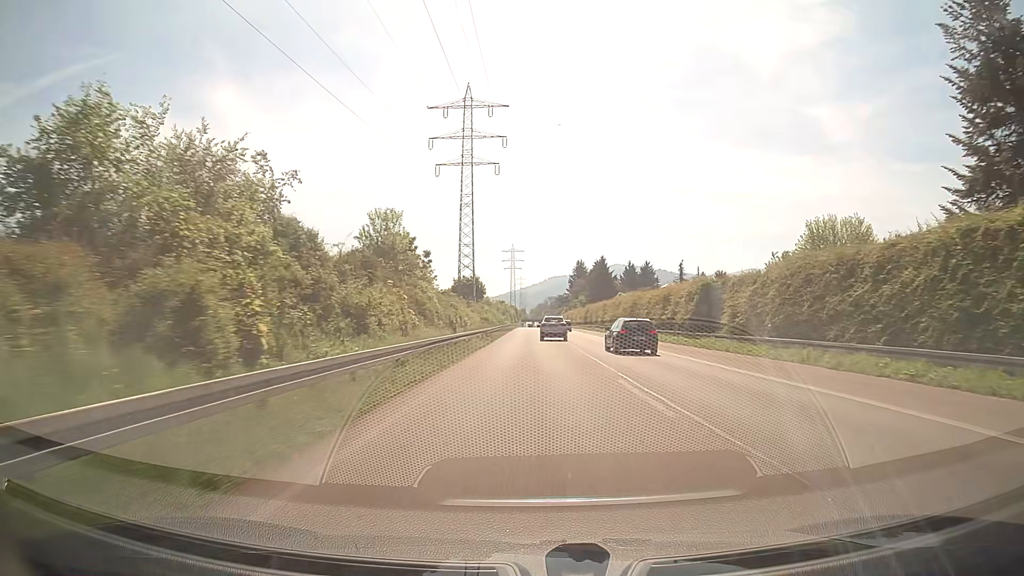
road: trunk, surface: asphalt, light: Day
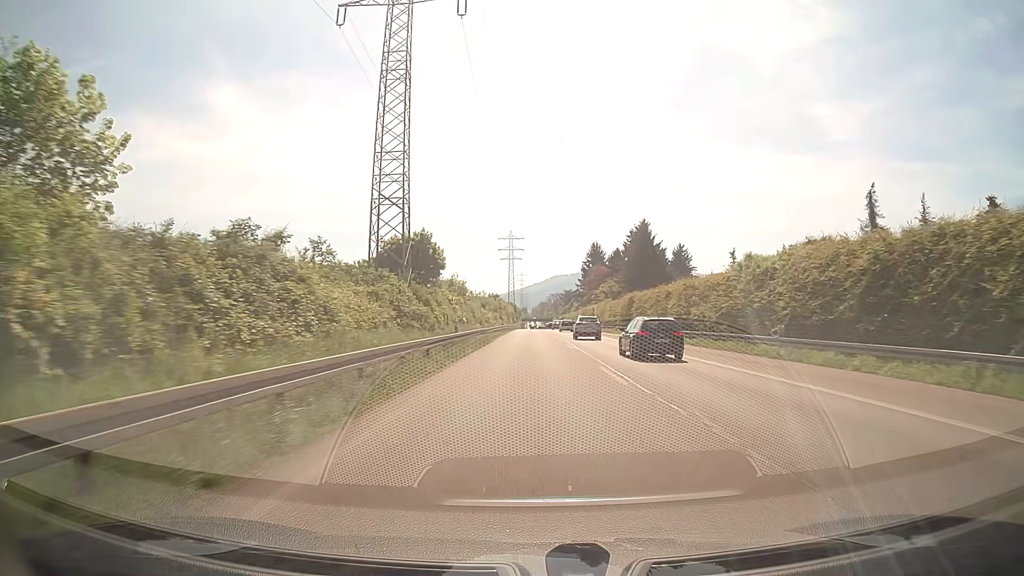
(0.0, +49.9) m; 0°
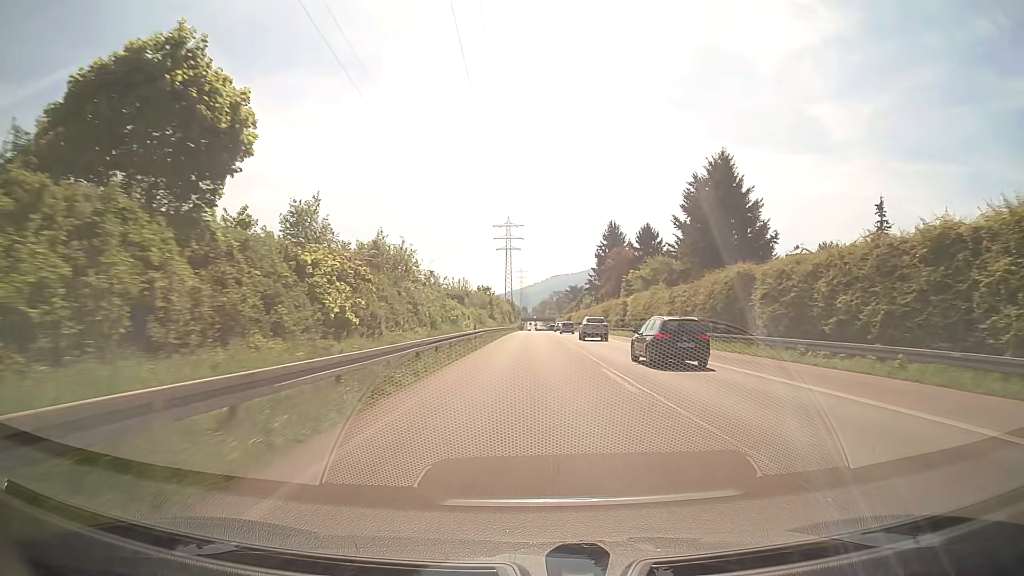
(0.0, +37.5) m; 0°
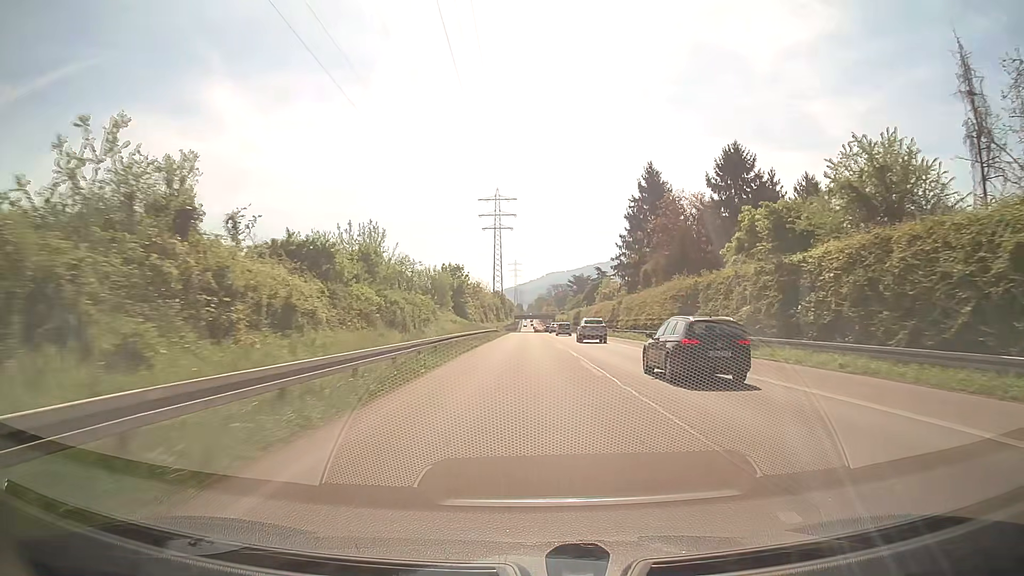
(+0.2, +50.0) m; 0°
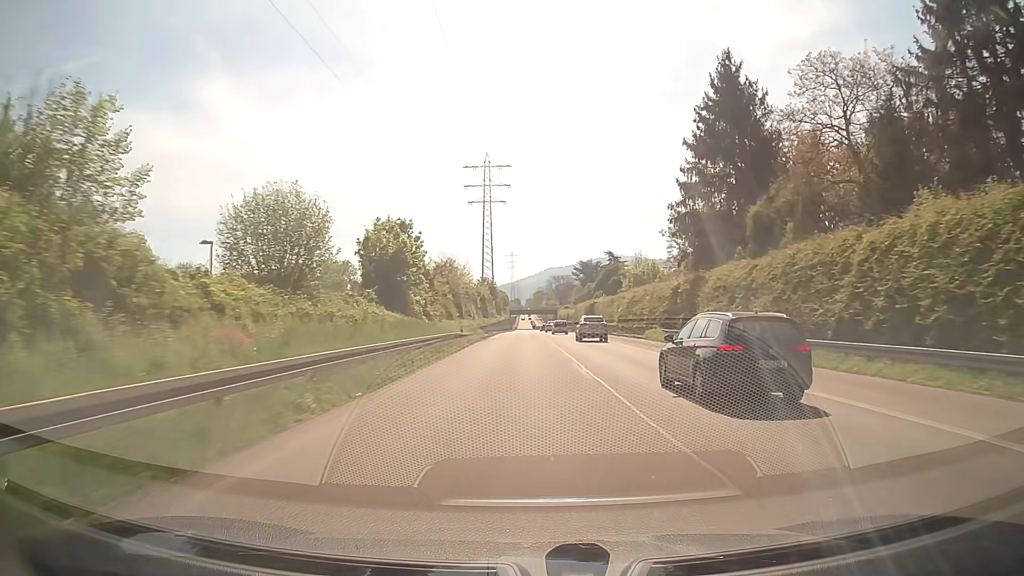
(0.0, +37.6) m; 0°
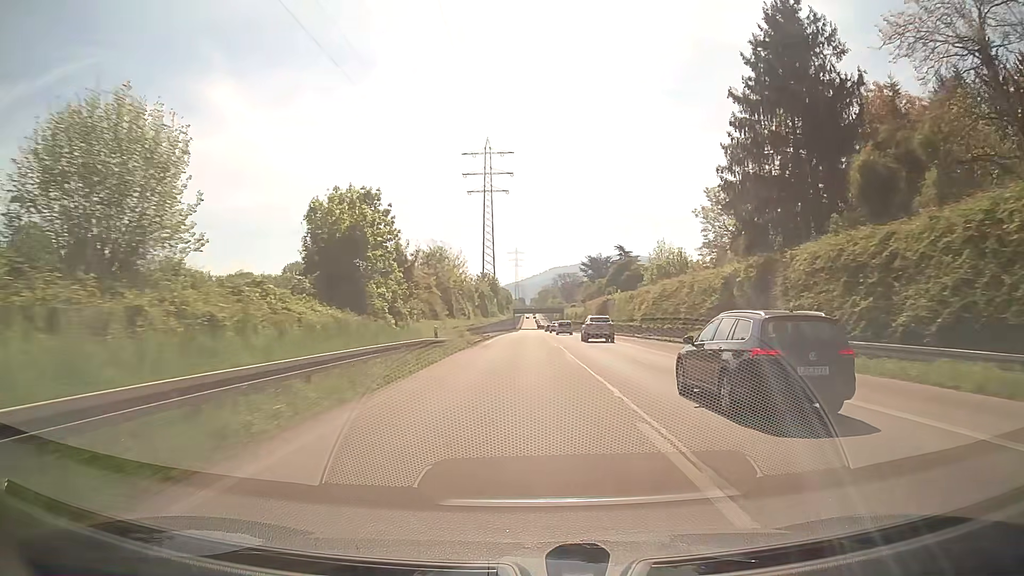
(0.0, +12.6) m; 0°
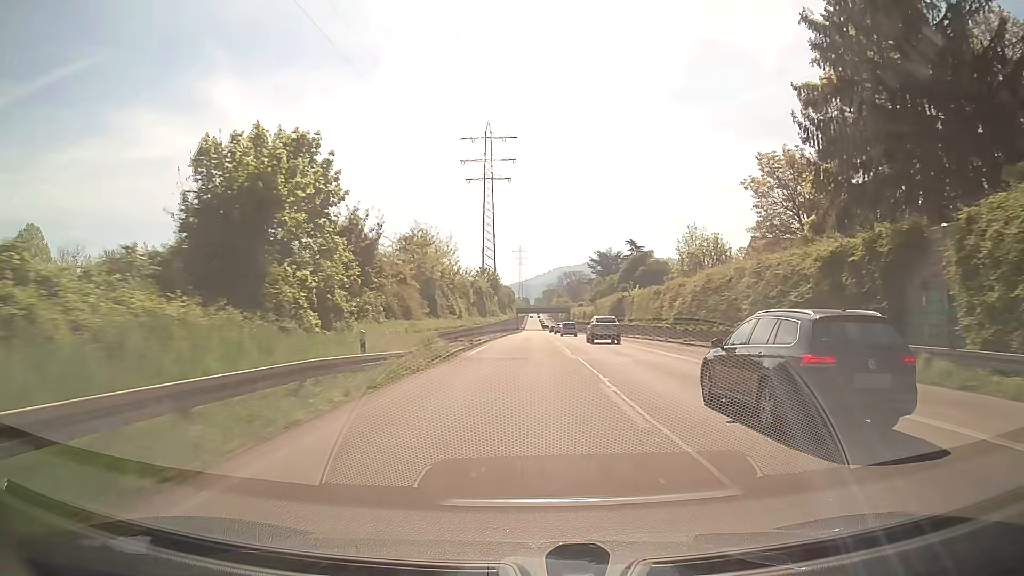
(-0.1, +12.6) m; -1°
